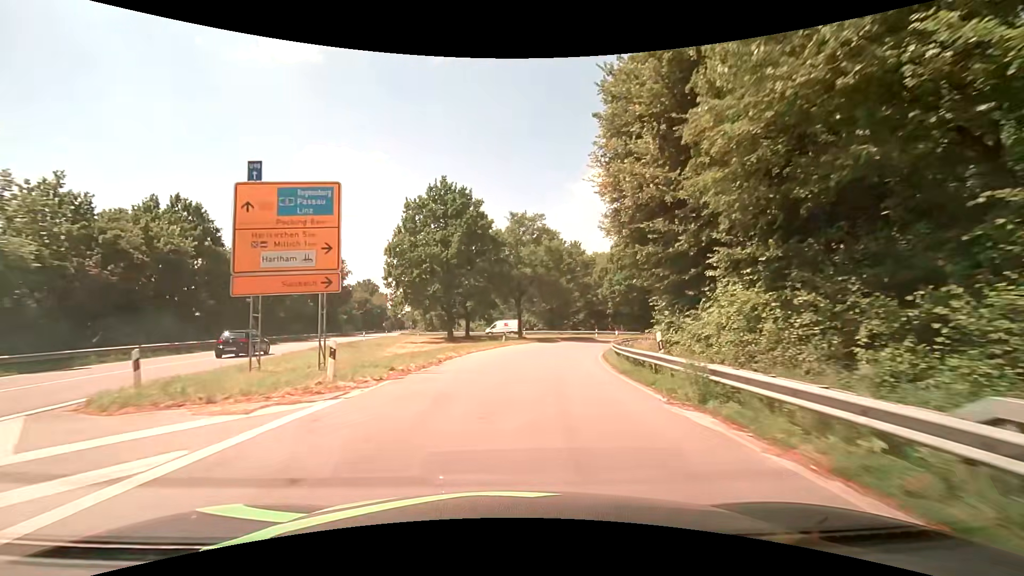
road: primary_link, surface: asphalt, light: Day
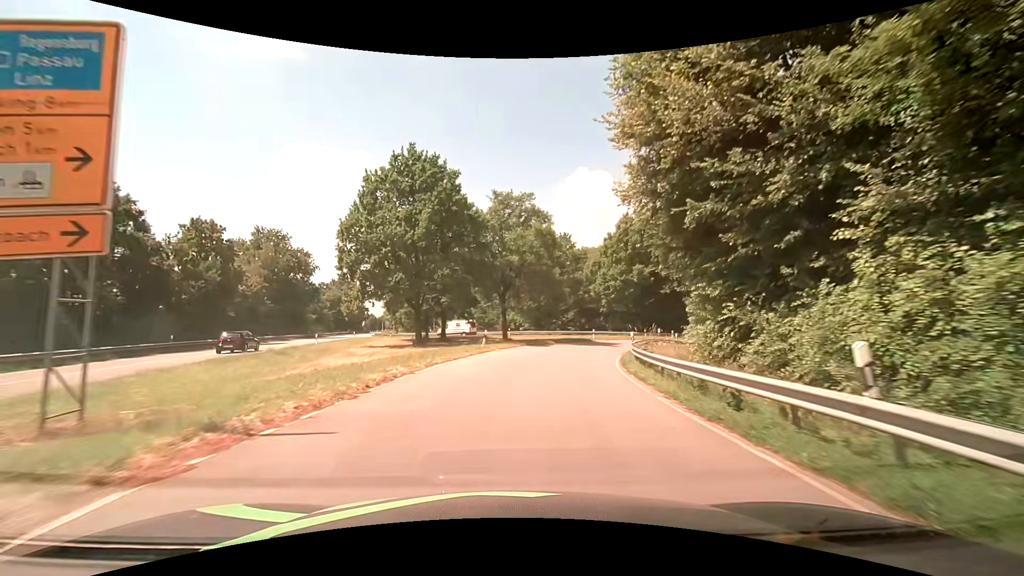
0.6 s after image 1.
(+0.1, +8.0) m; +2°
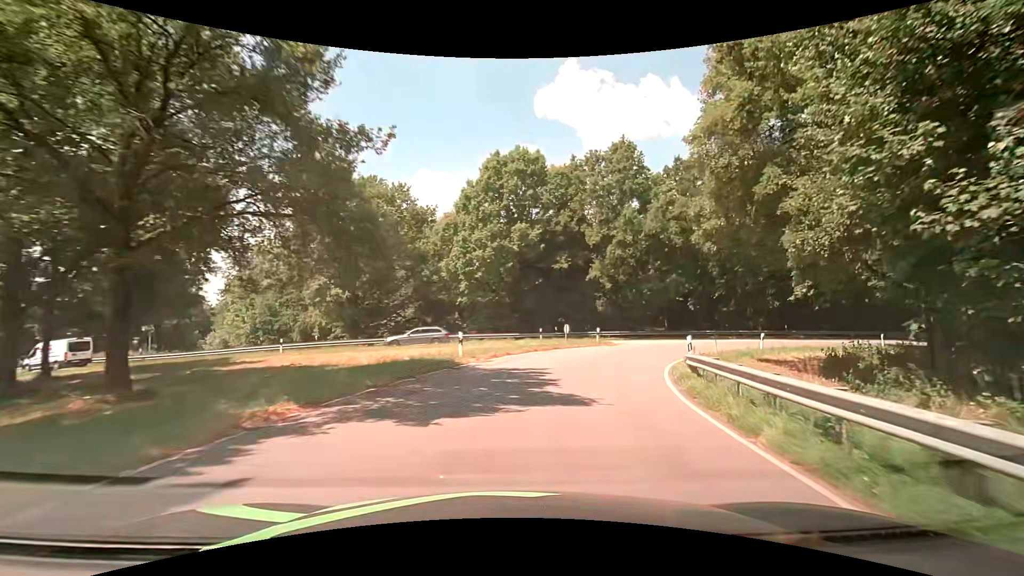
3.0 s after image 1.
(+3.6, +29.7) m; +18°
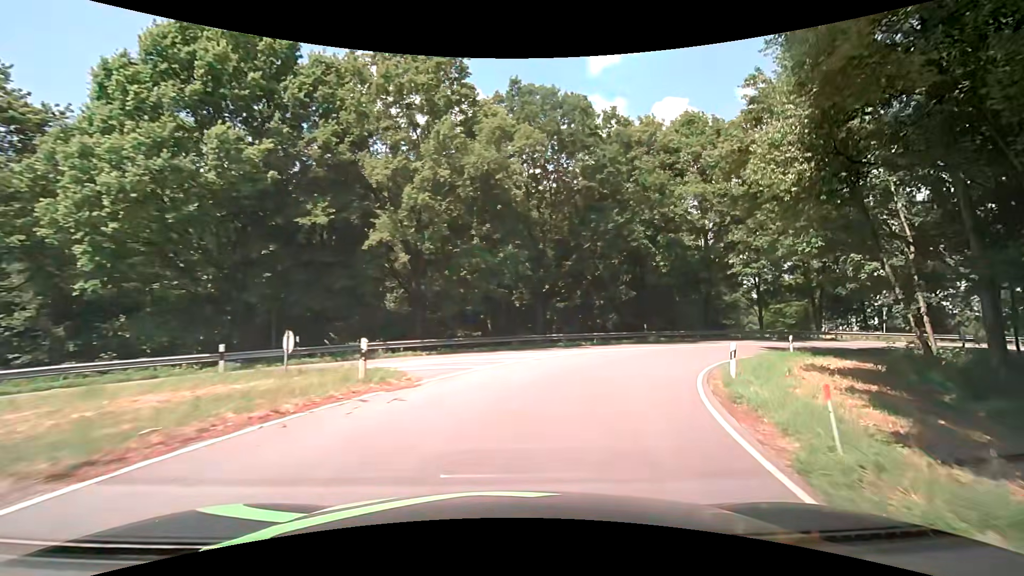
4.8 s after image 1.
(+3.3, +19.6) m; +22°
(+1, +10) (+5, +19) (+10, +27) (+18, +34) (+26, +39) (+36, +42) (+46, +42) (+56, +41) (+65, +37) (+73, +32) m
